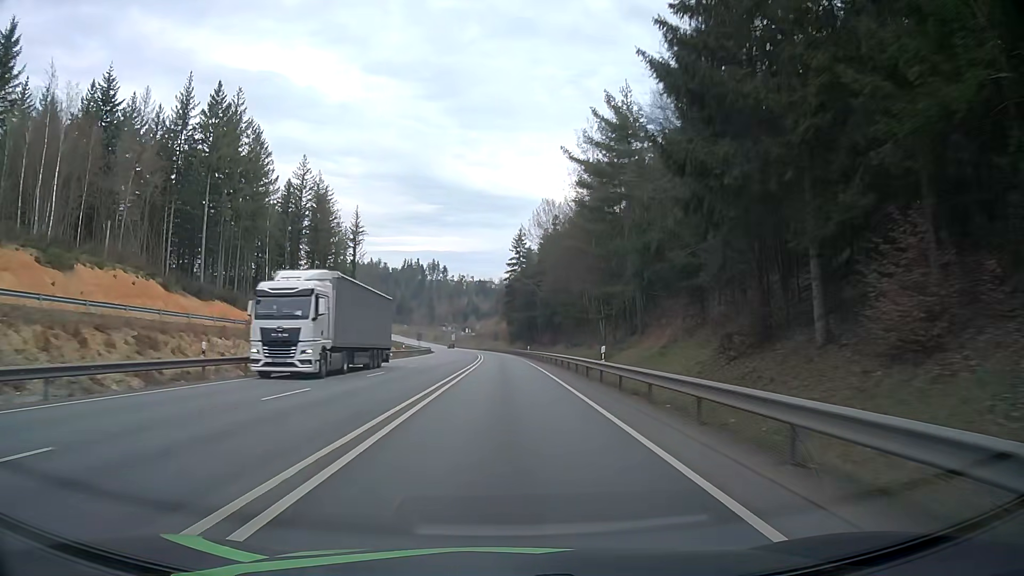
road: primary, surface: asphalt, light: Day
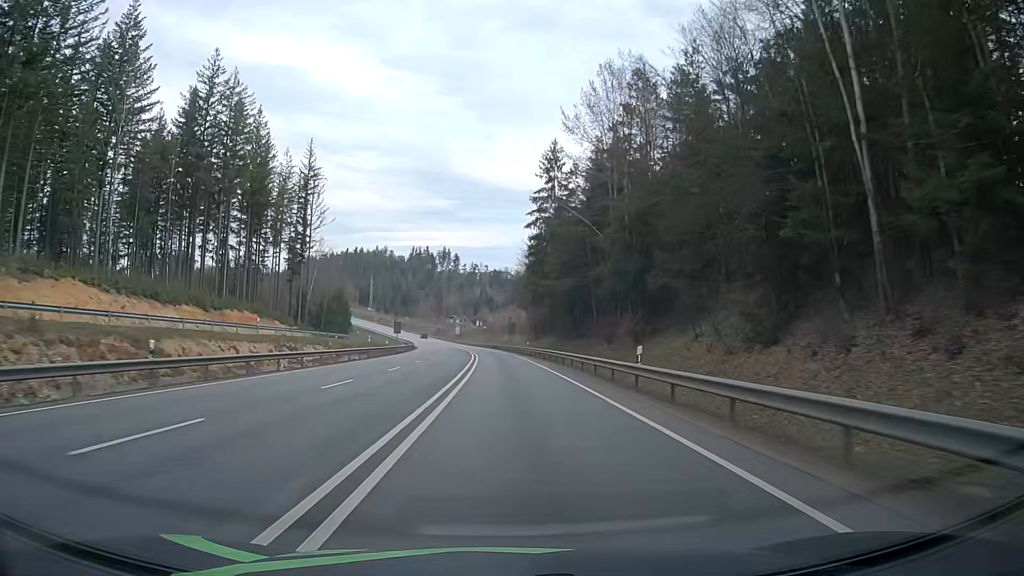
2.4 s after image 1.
(-0.9, +56.5) m; -2°
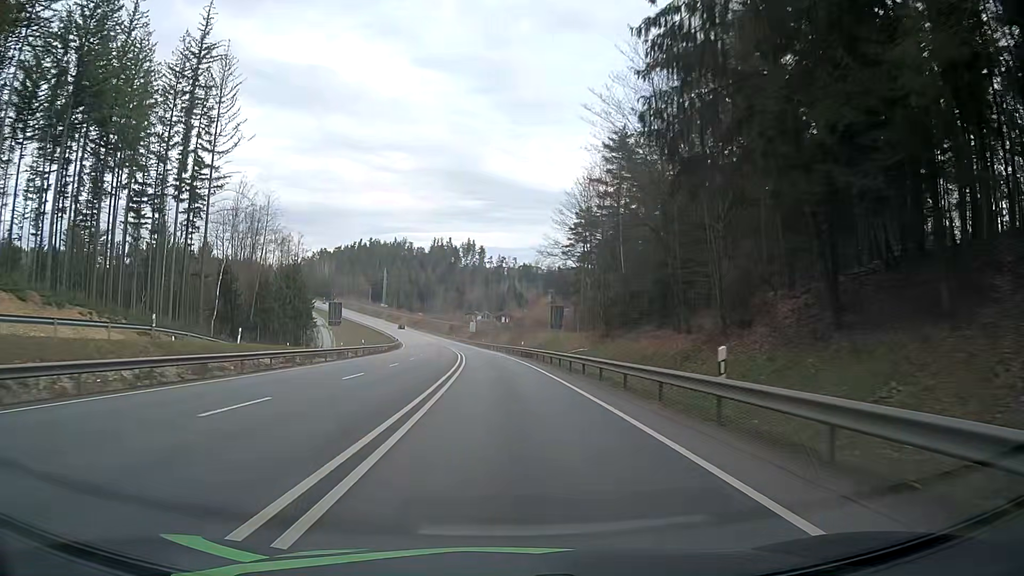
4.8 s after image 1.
(-0.8, +56.1) m; -2°
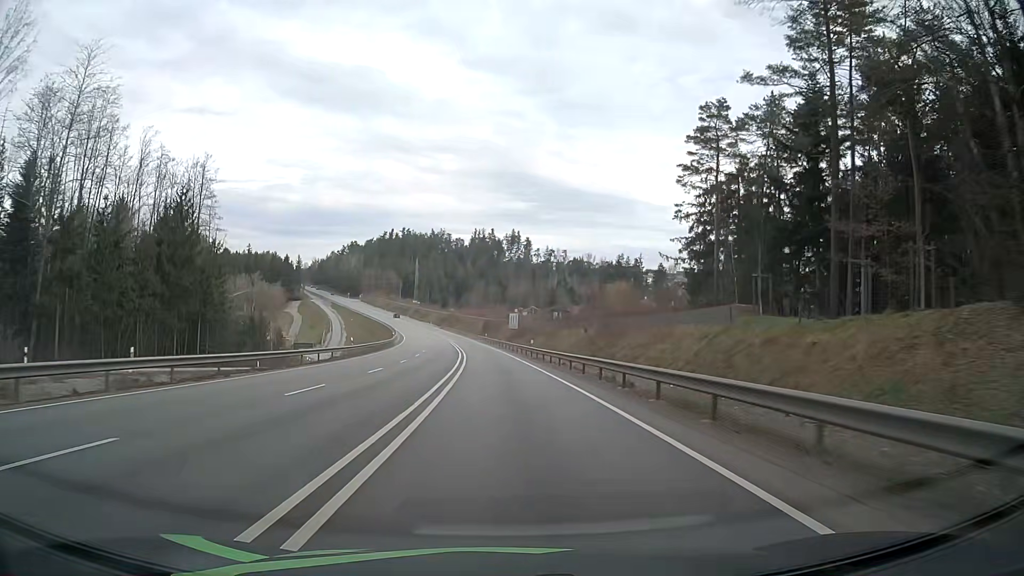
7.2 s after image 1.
(-2.1, +55.6) m; -4°
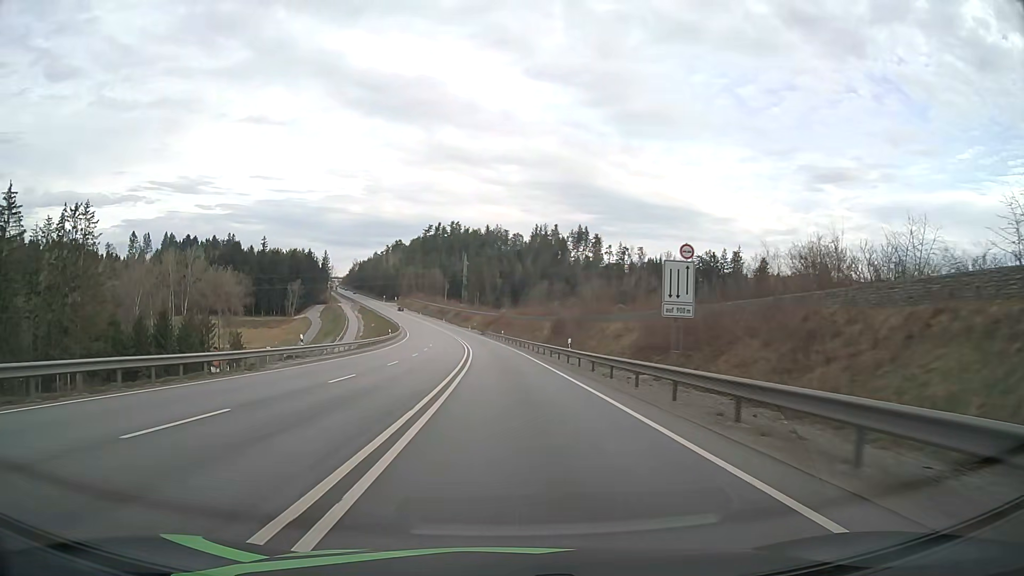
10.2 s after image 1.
(-2.8, +68.7) m; -5°
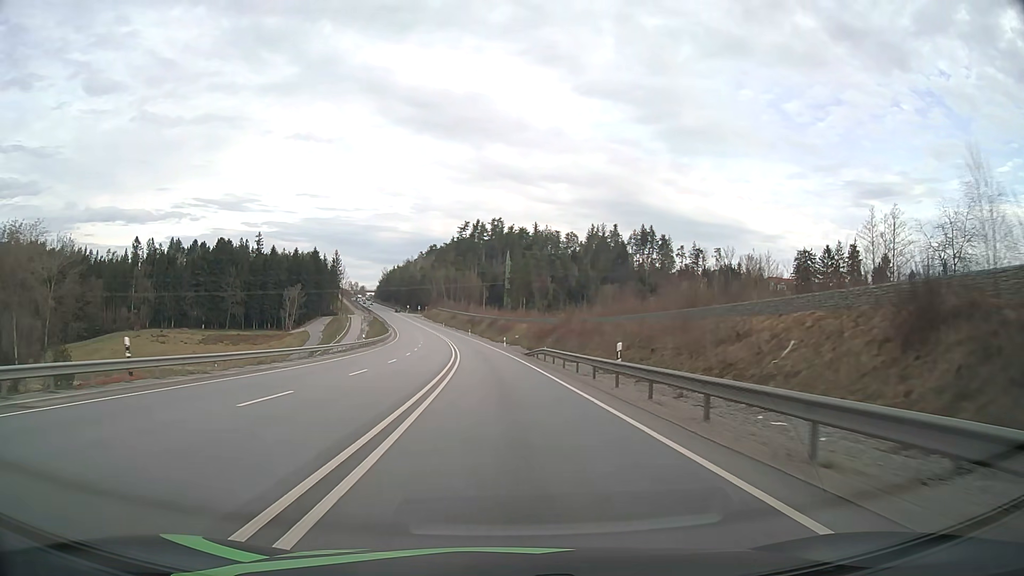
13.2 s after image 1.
(-2.4, +67.2) m; -4°
